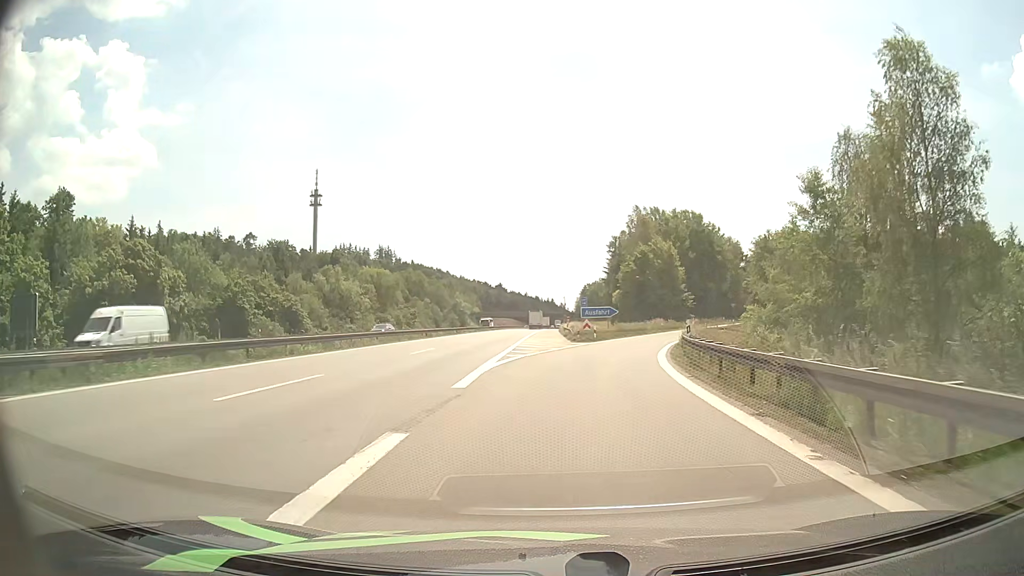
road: motorway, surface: asphalt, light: Day
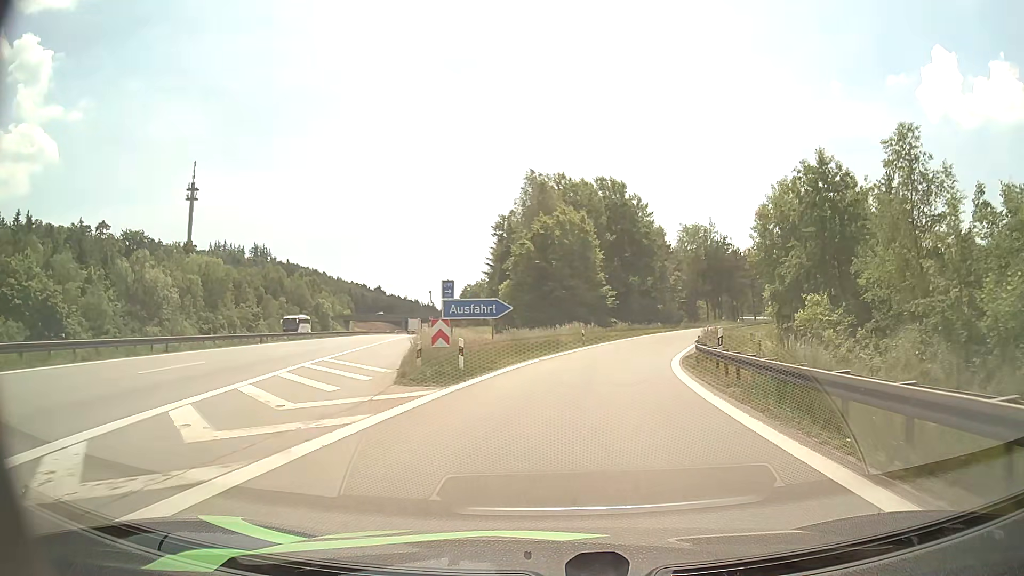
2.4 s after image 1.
(+2.2, +29.5) m; +10°
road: motorway_link
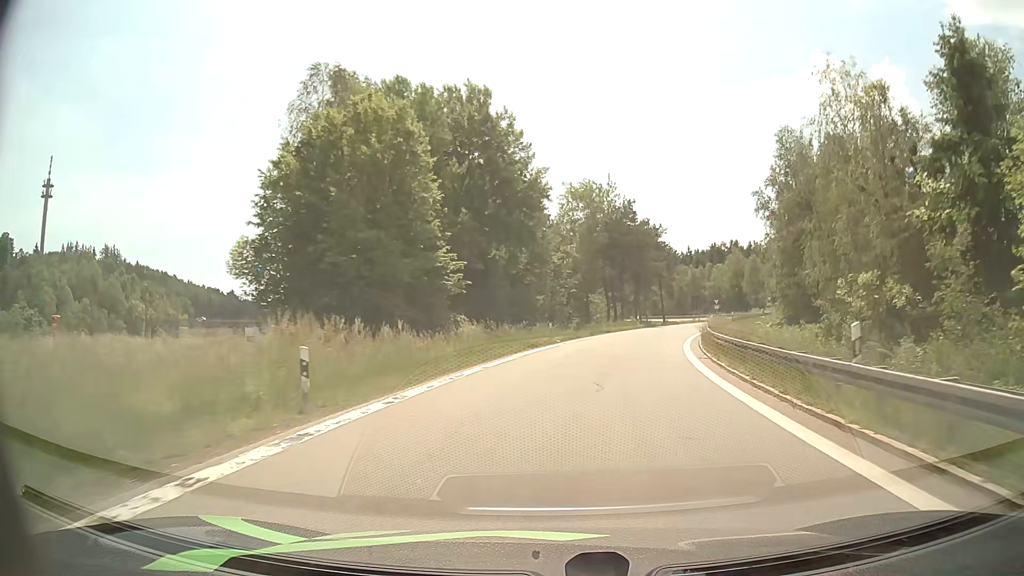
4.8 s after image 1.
(+3.6, +33.0) m; +11°
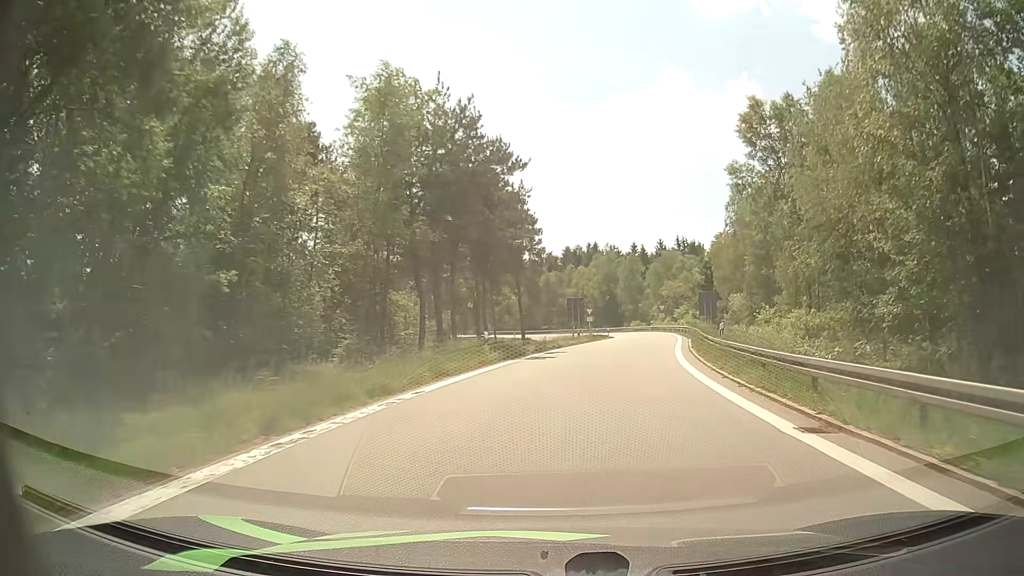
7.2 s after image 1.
(+4.1, +34.1) m; +14°
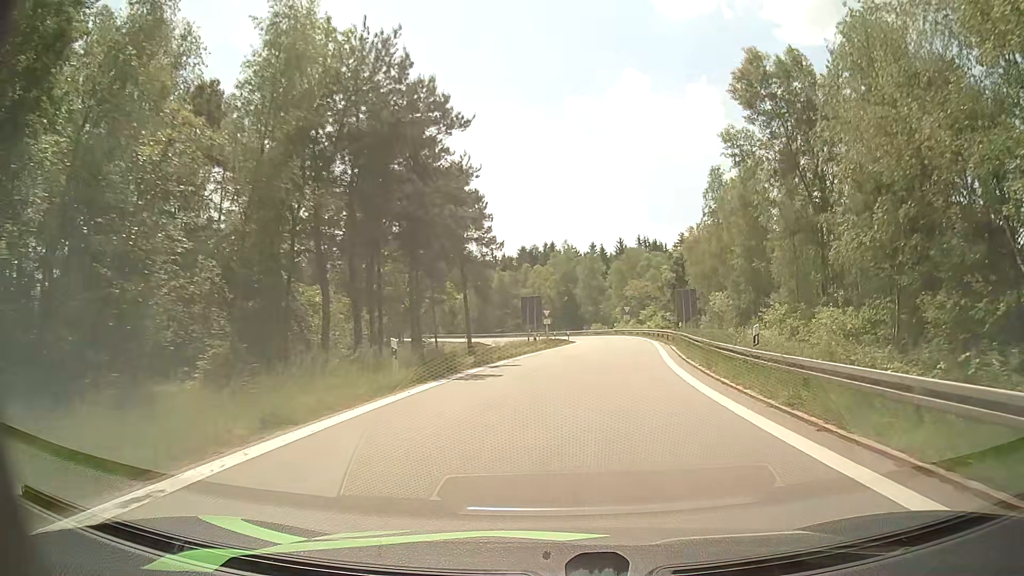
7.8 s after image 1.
(+0.3, +8.3) m; +3°
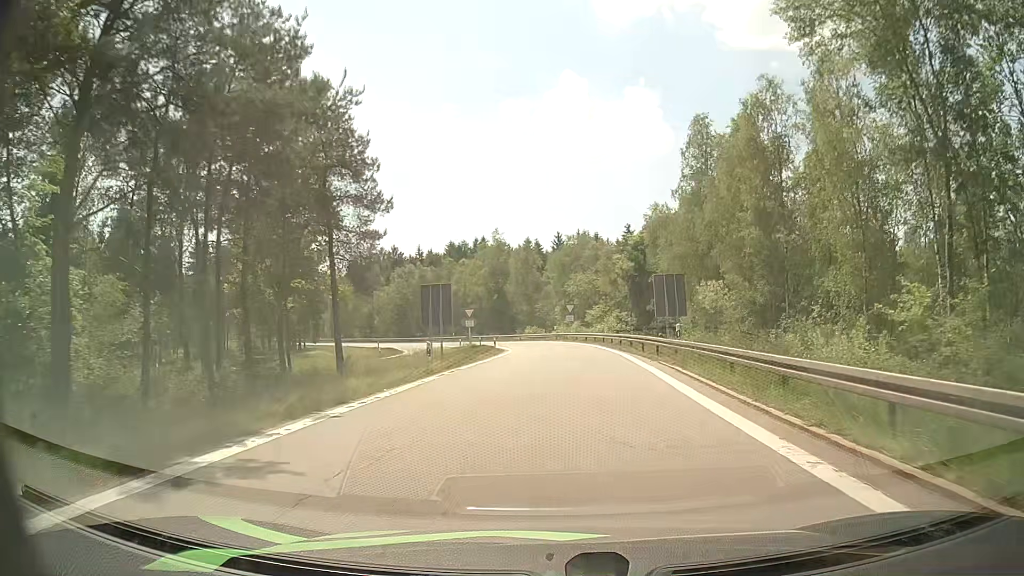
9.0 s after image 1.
(+1.1, +16.2) m; +6°
